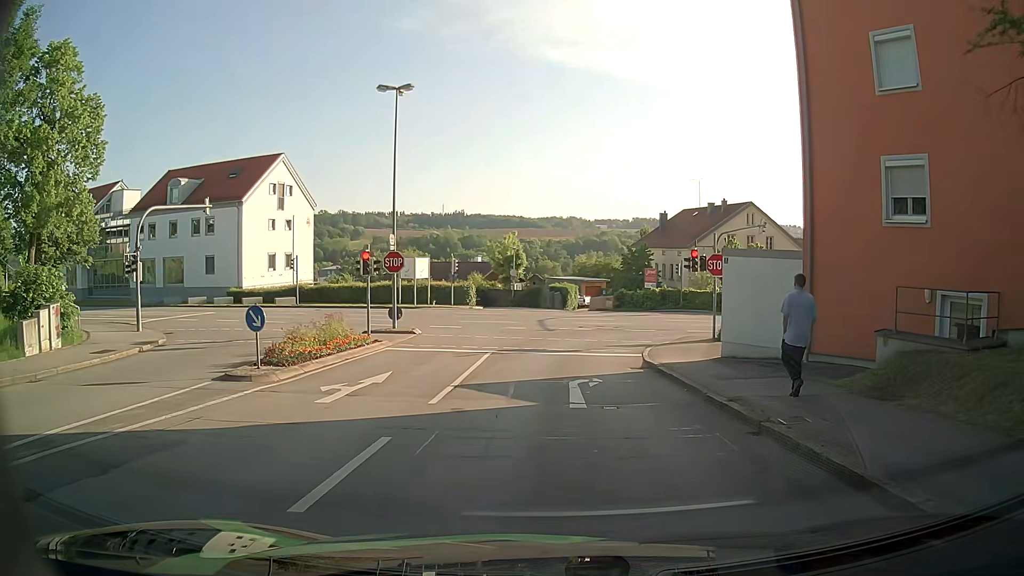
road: residential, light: Day
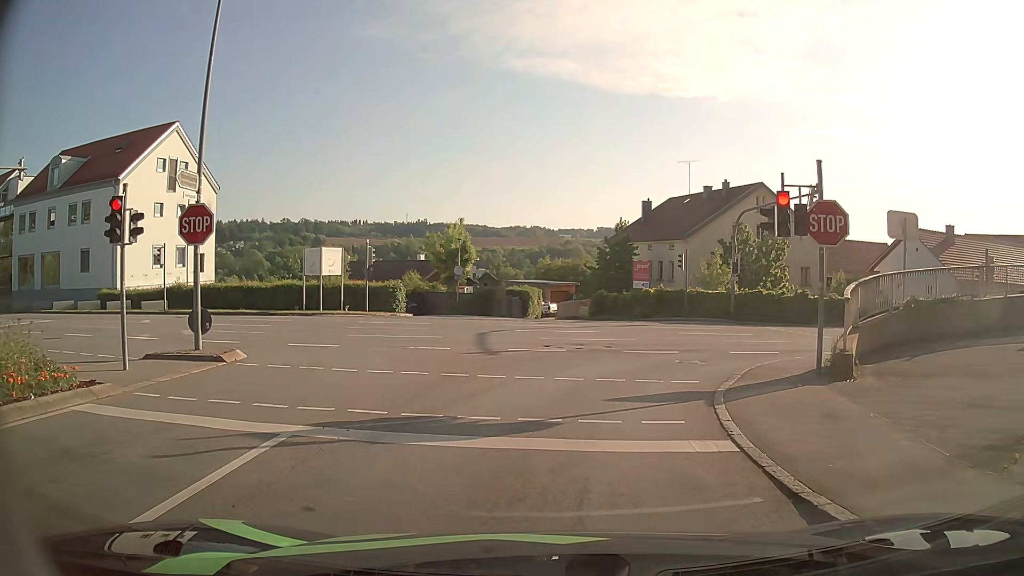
(+0.4, +13.4) m; +2°
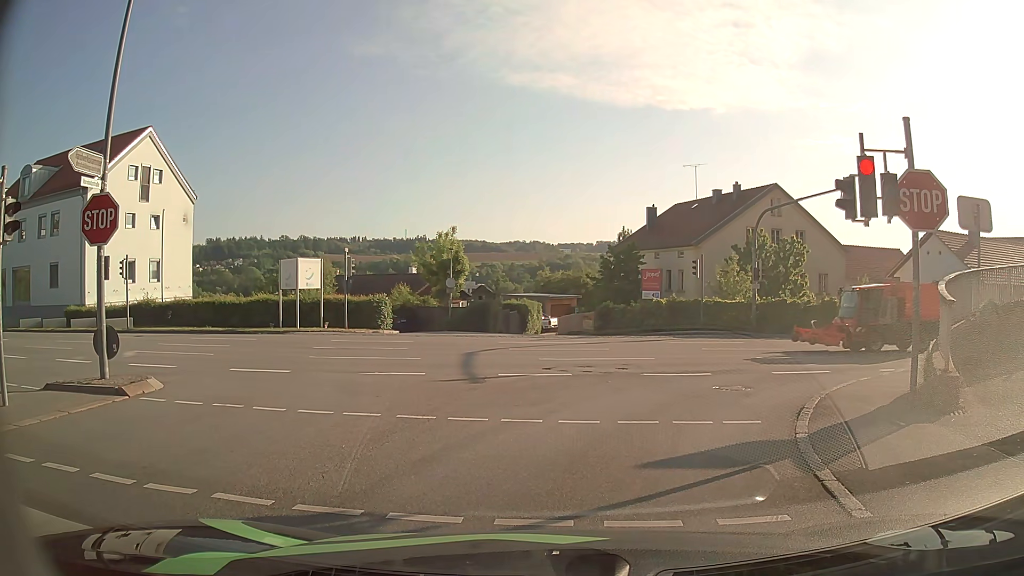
(0.0, +3.4) m; +1°
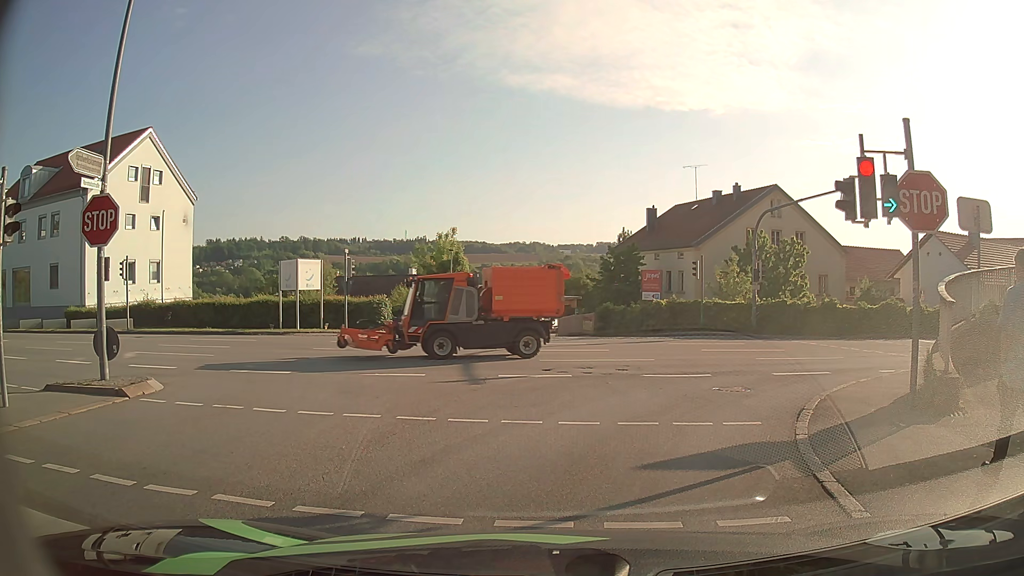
(0.0, +0.1) m; 0°
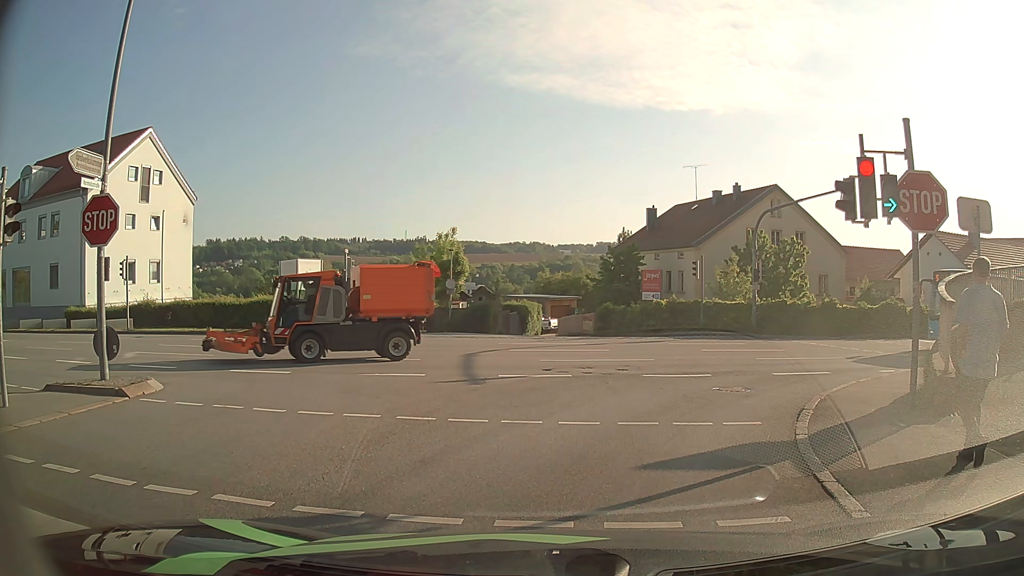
(0.0, 0.0) m; 0°
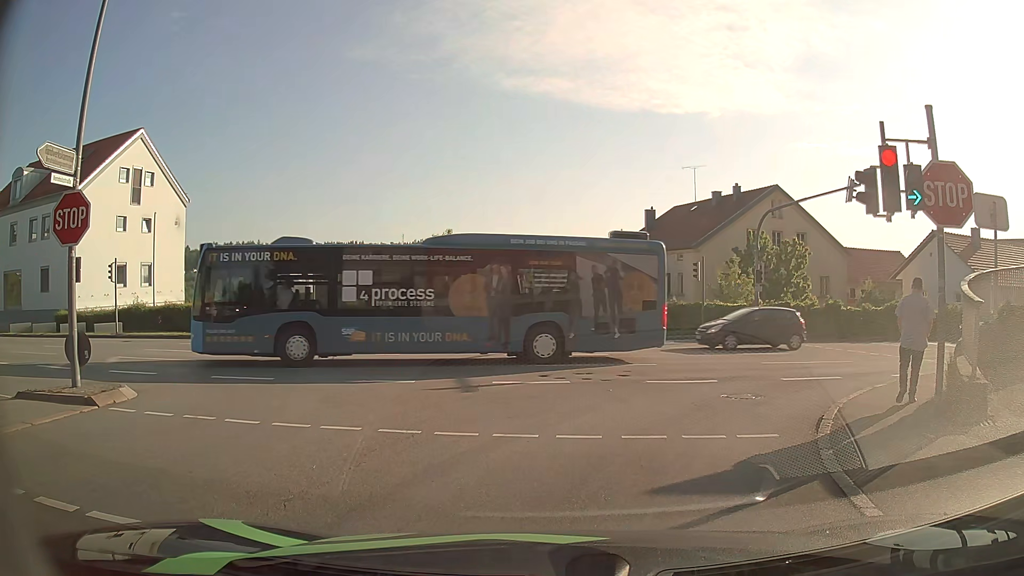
(0.0, +0.8) m; 0°
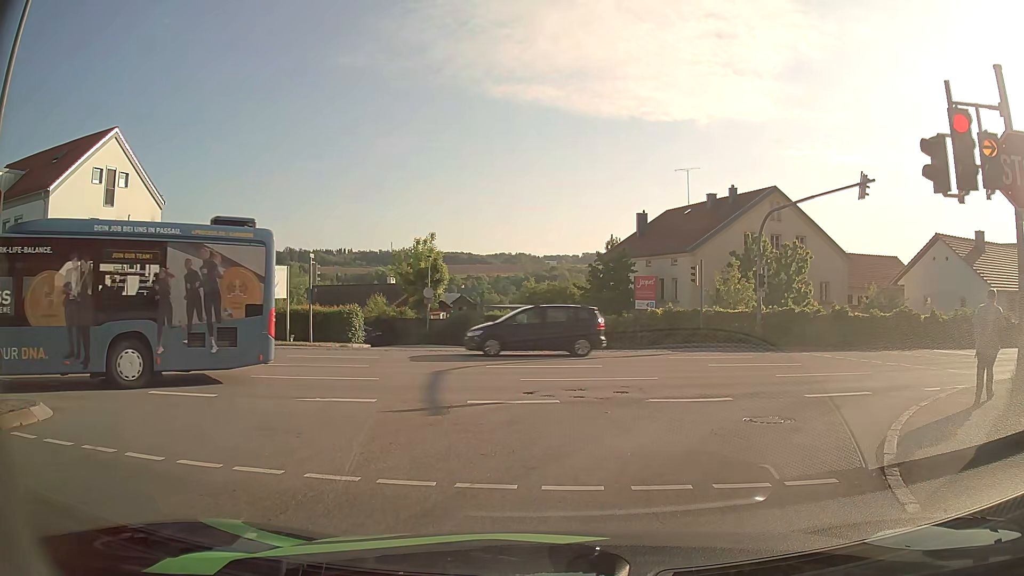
(0.0, +2.3) m; +1°
